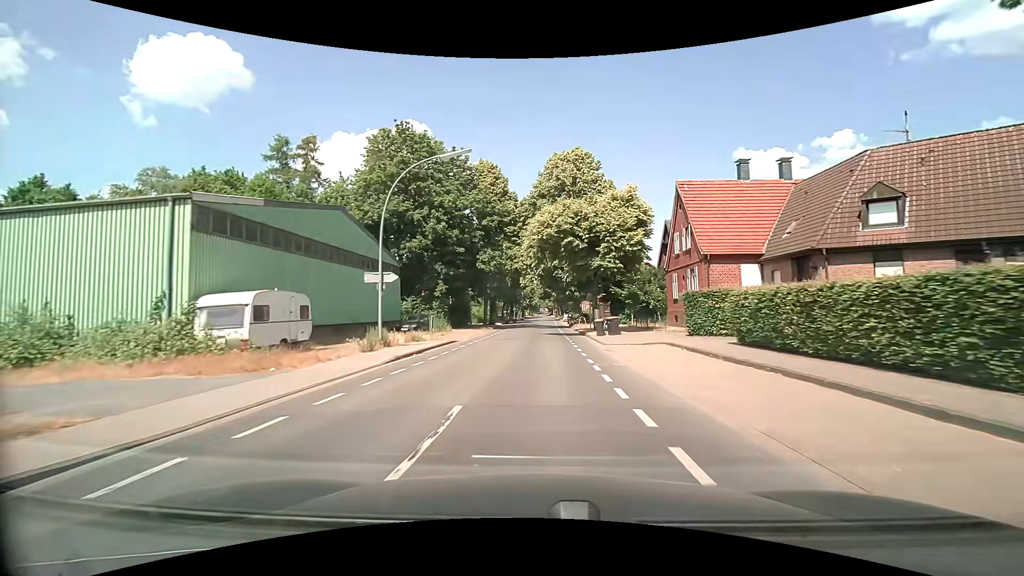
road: secondary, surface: asphalt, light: Day
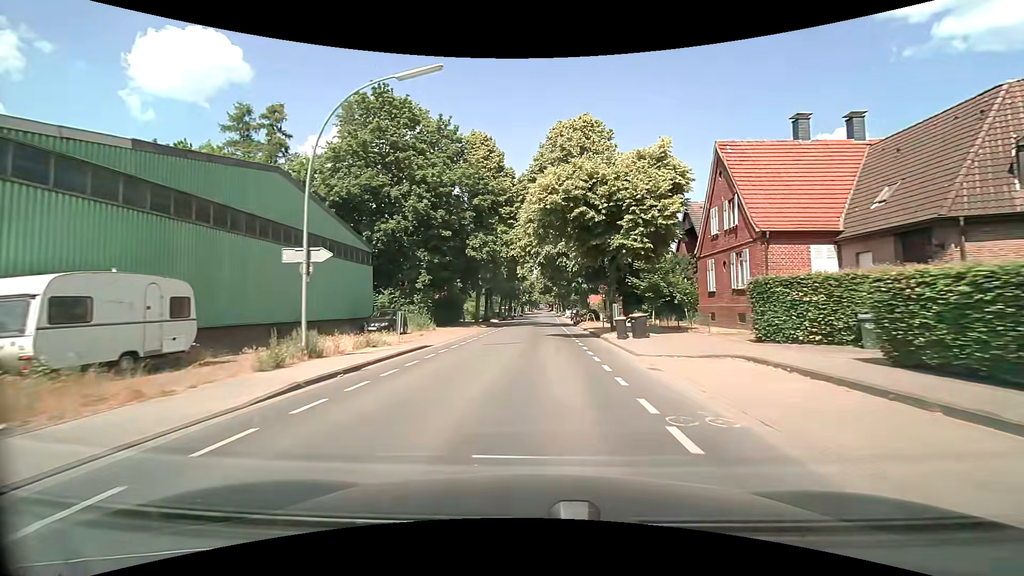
(0.0, +7.3) m; 0°
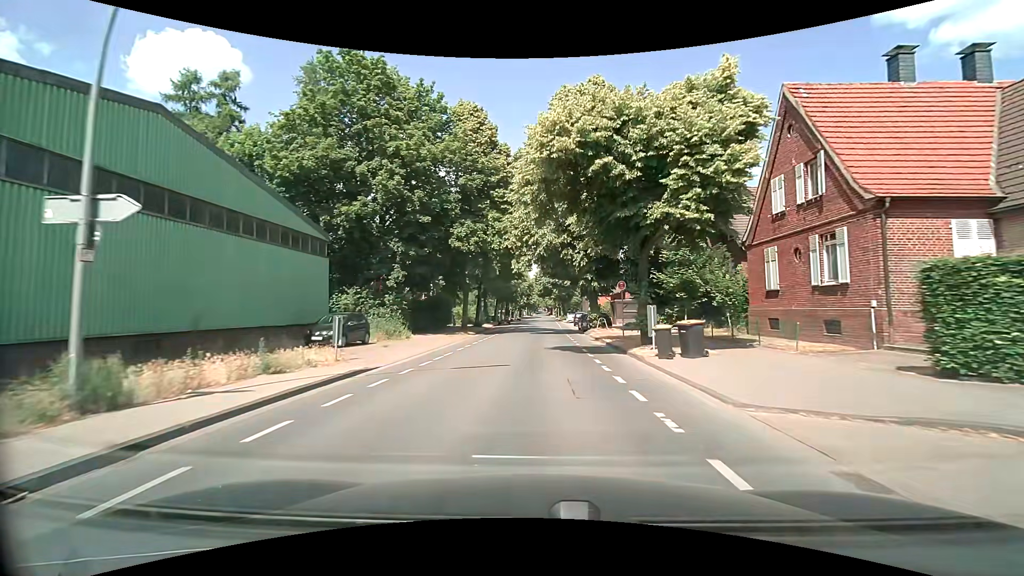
(+0.1, +7.5) m; +1°
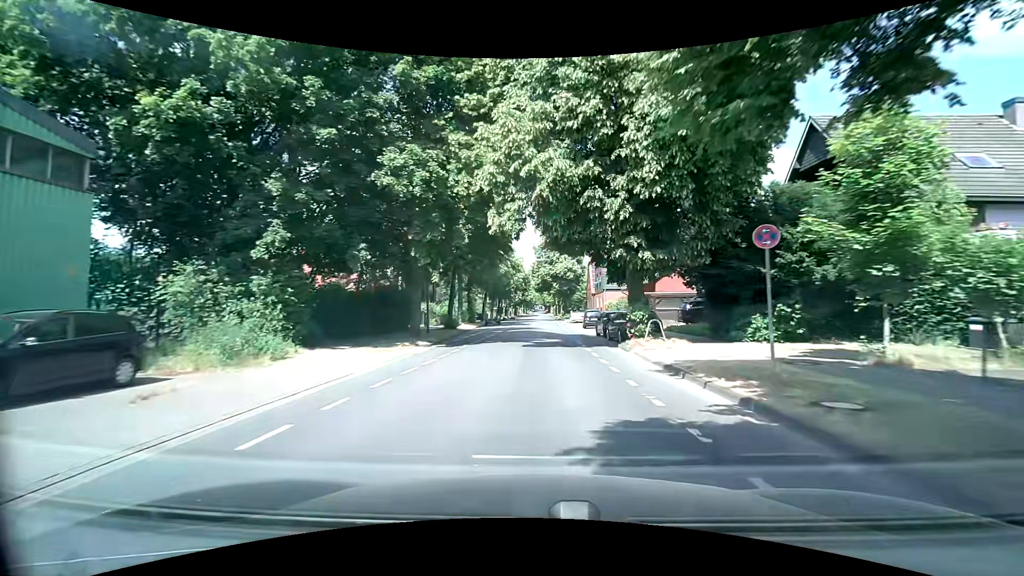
(0.0, +15.0) m; 0°
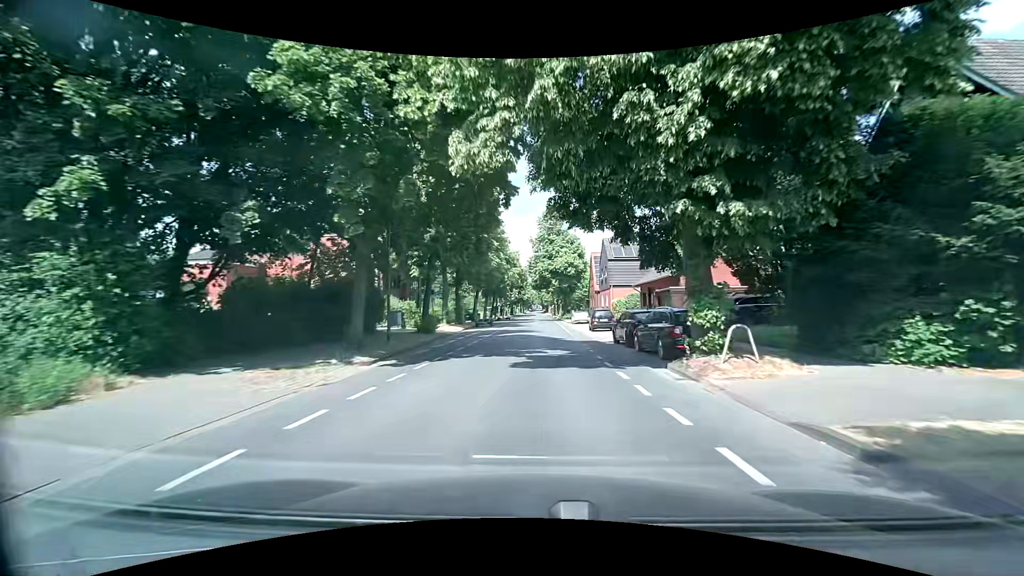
(+0.1, +7.4) m; 0°
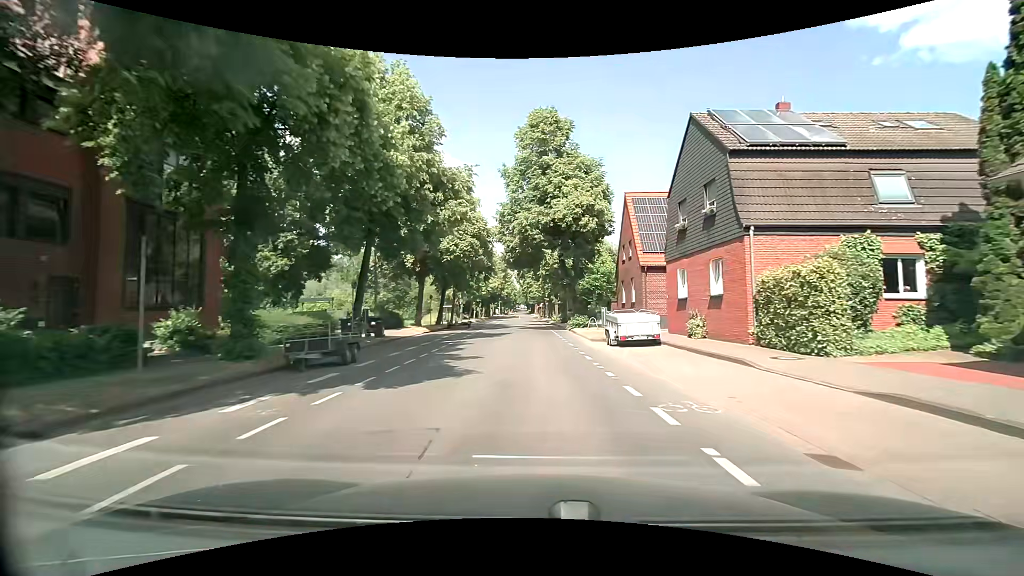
(+1.0, +37.5) m; +3°
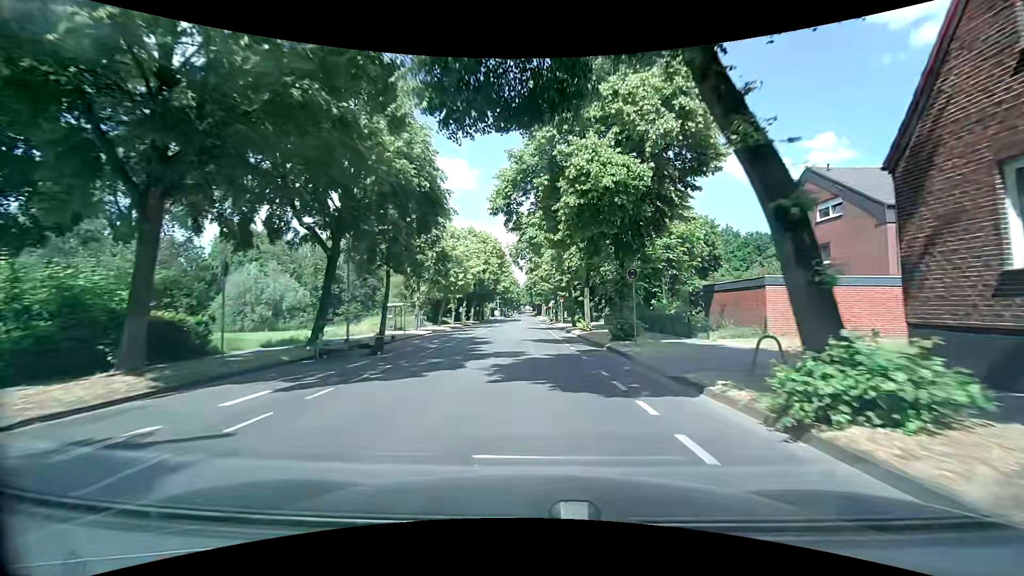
(-0.4, +30.6) m; -1°
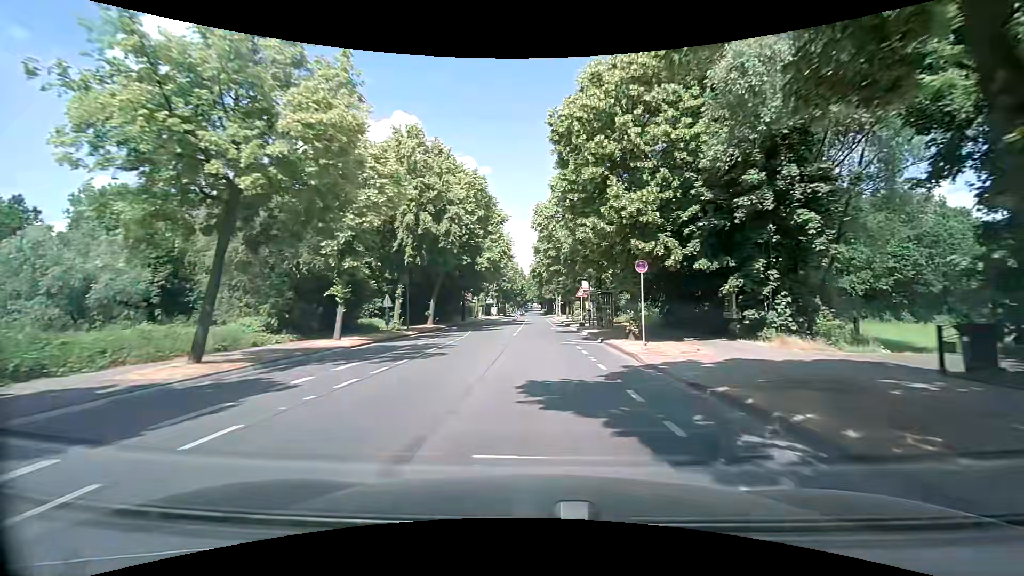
(-0.4, +38.4) m; -2°
(0, +10) (0, +20) (+1, +30) (+1, +40) (+1, +50) (+2, +60) (+2, +70) (+2, +80) (+2, +90) (+2, +100) m
